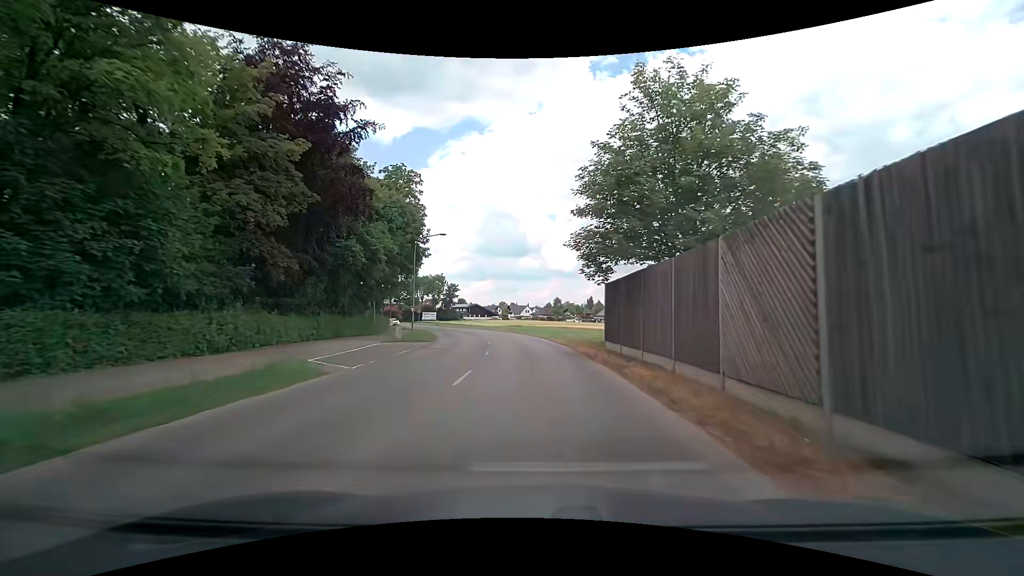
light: Day
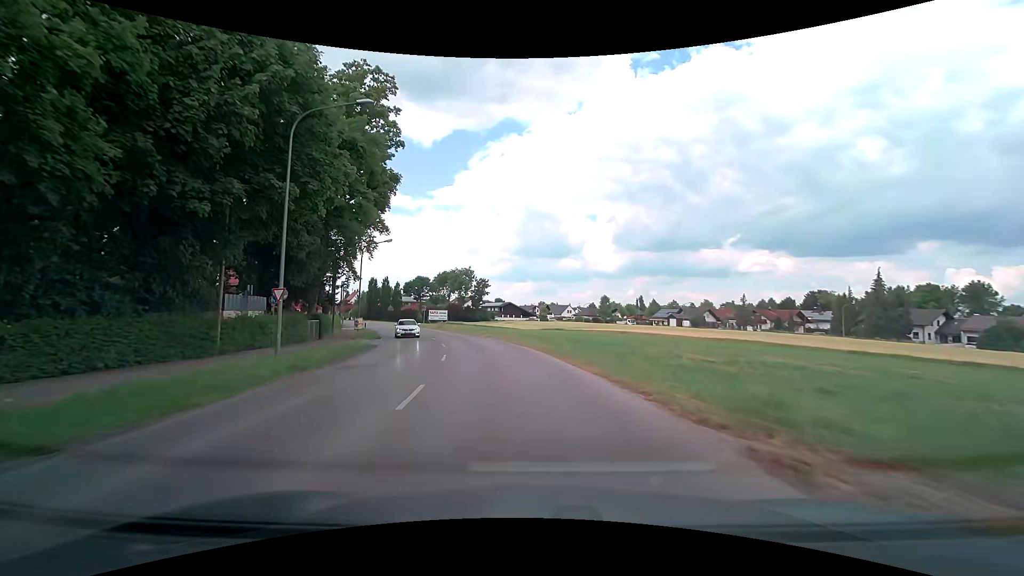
(-0.8, +29.7) m; -4°
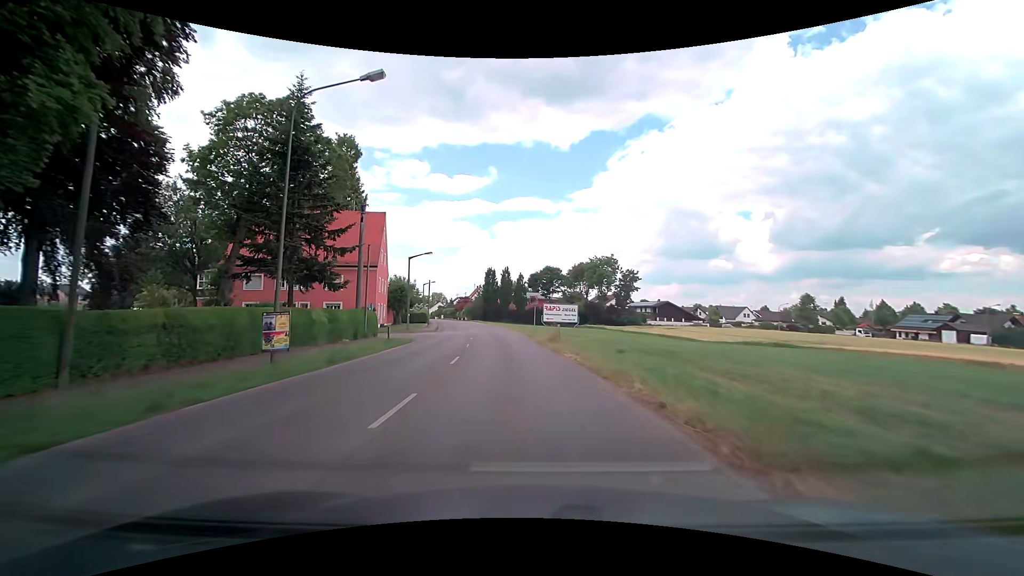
(-5.2, +37.2) m; -16°
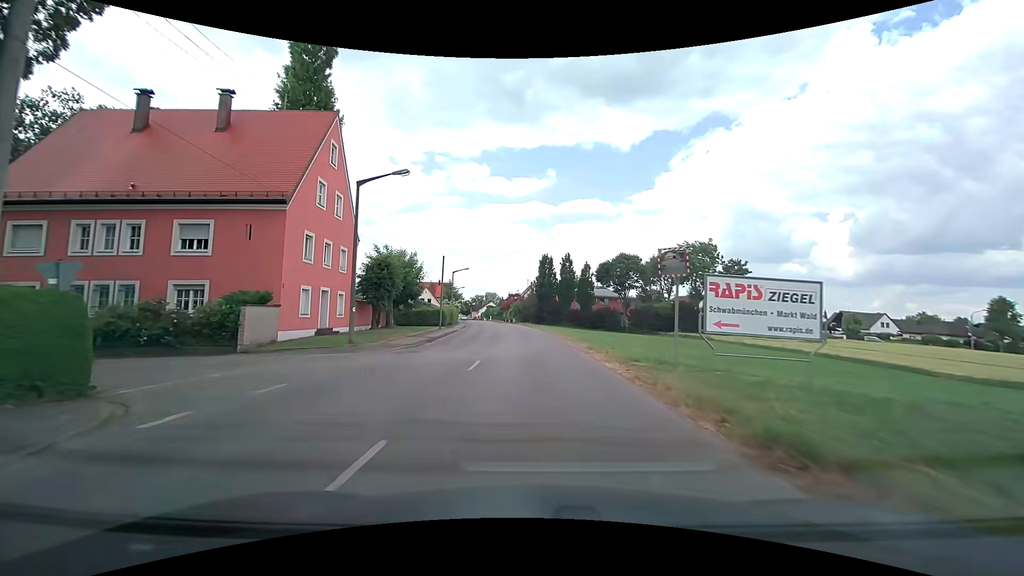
(-2.2, +29.9) m; -7°
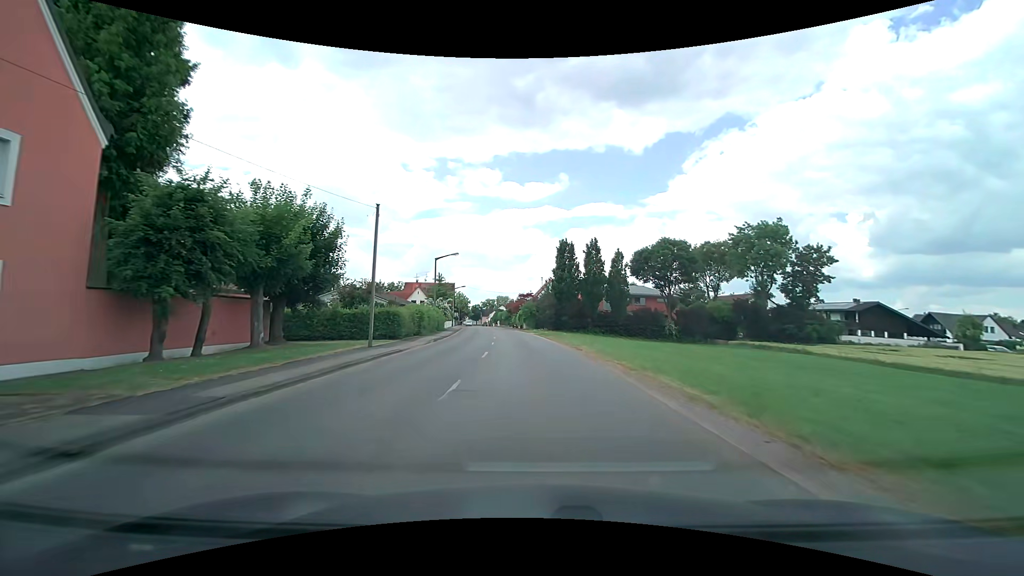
(-0.4, +22.3) m; -2°
(0, +10) (0, +20) (-1, +30) (-2, +40) (-3, +50) (-4, +60) (-5, +70) (-6, +80) (-7, +90) (-9, +100) m
